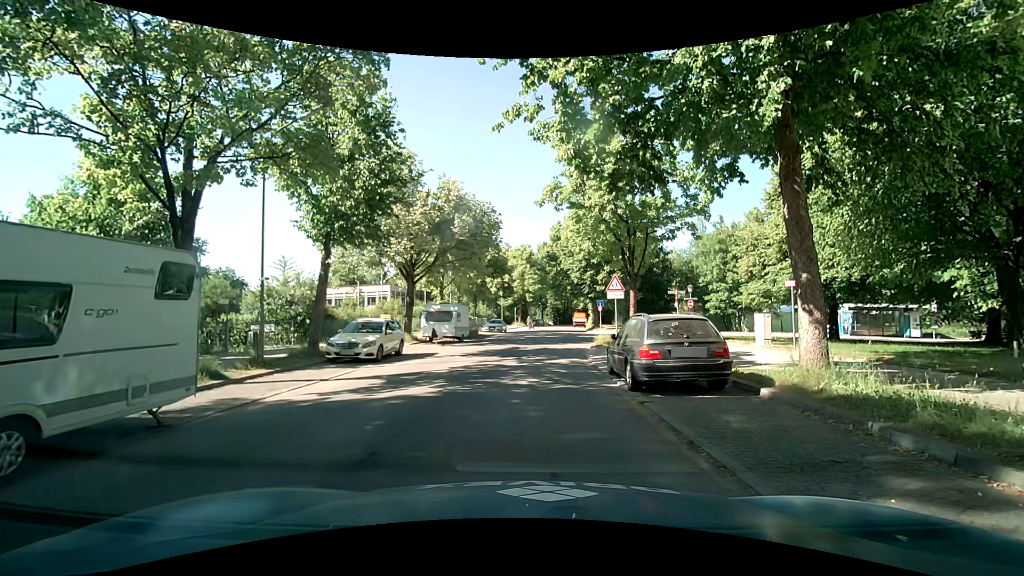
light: Day
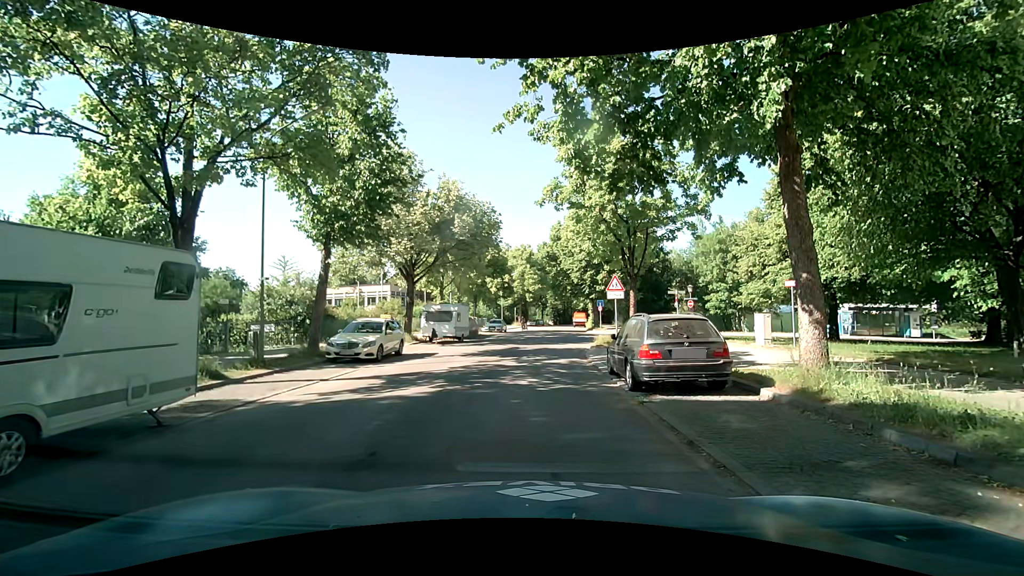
(0.0, 0.0) m; 0°
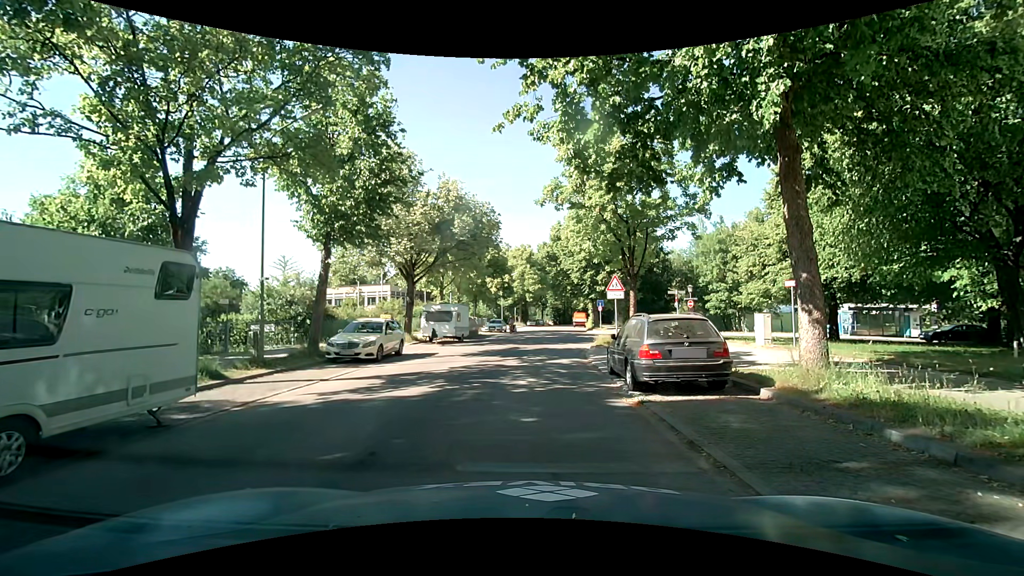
(0.0, 0.0) m; 0°
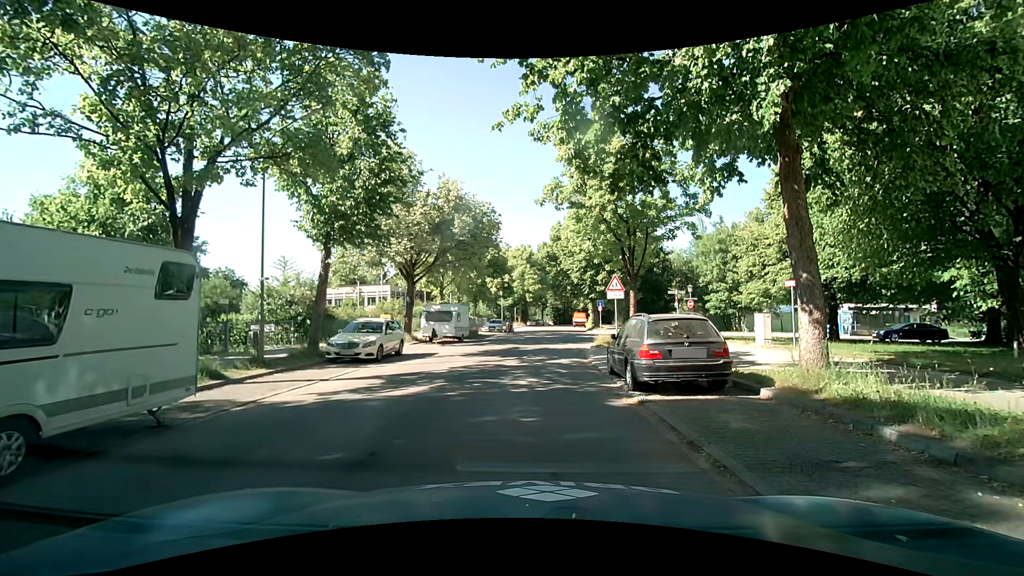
(0.0, 0.0) m; 0°
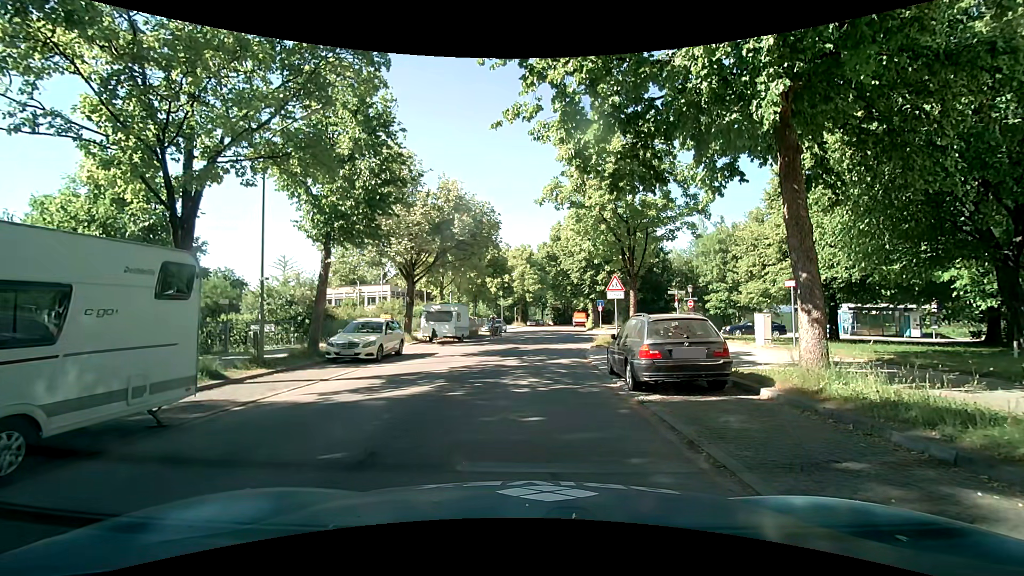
(0.0, 0.0) m; 0°
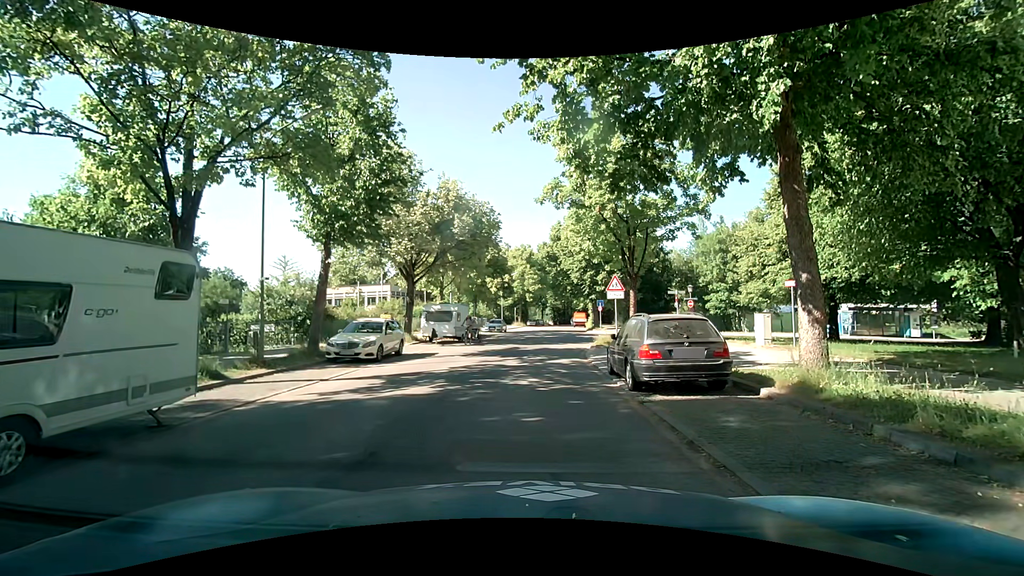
(0.0, 0.0) m; 0°
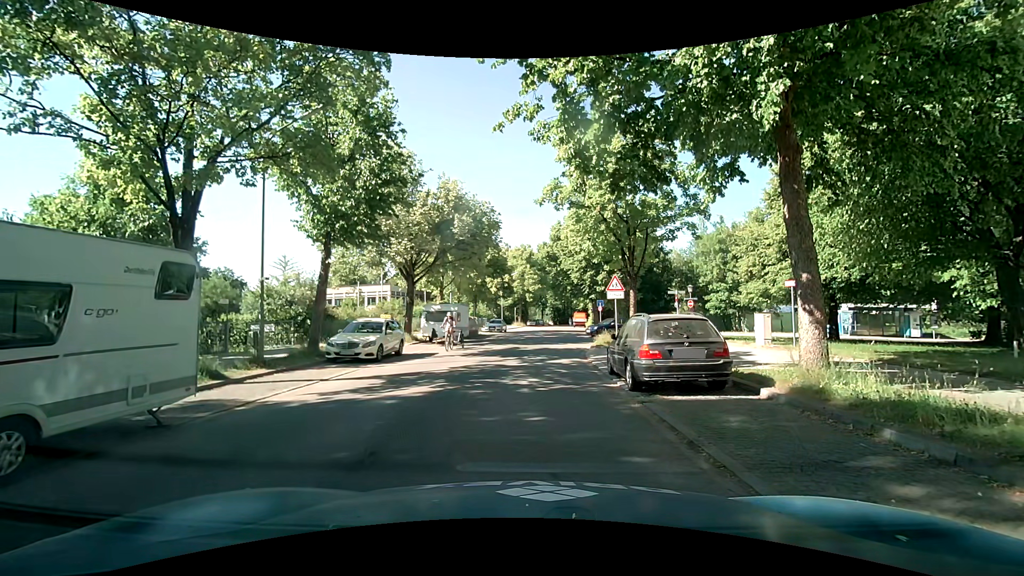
(0.0, 0.0) m; 0°
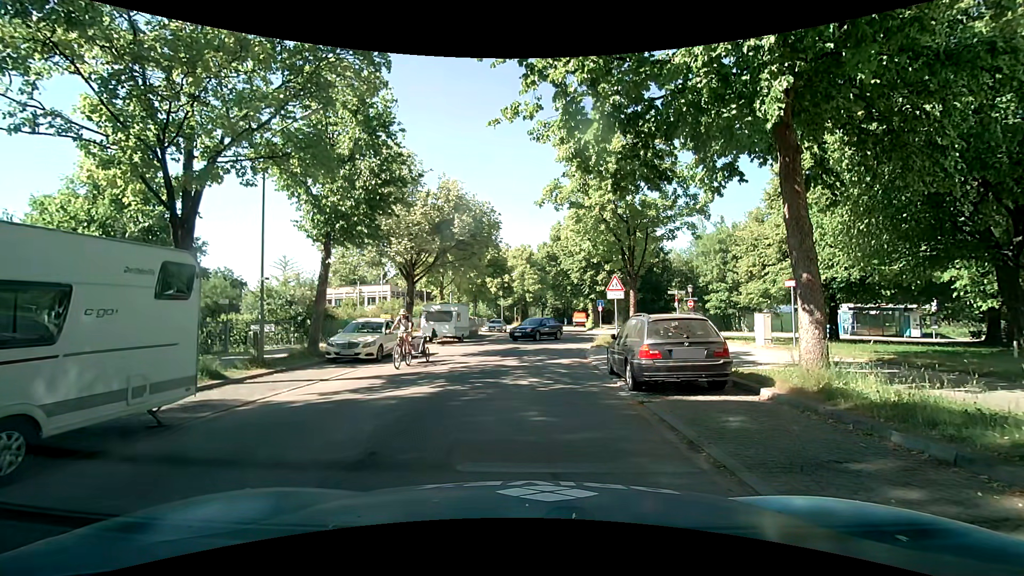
(0.0, 0.0) m; 0°
